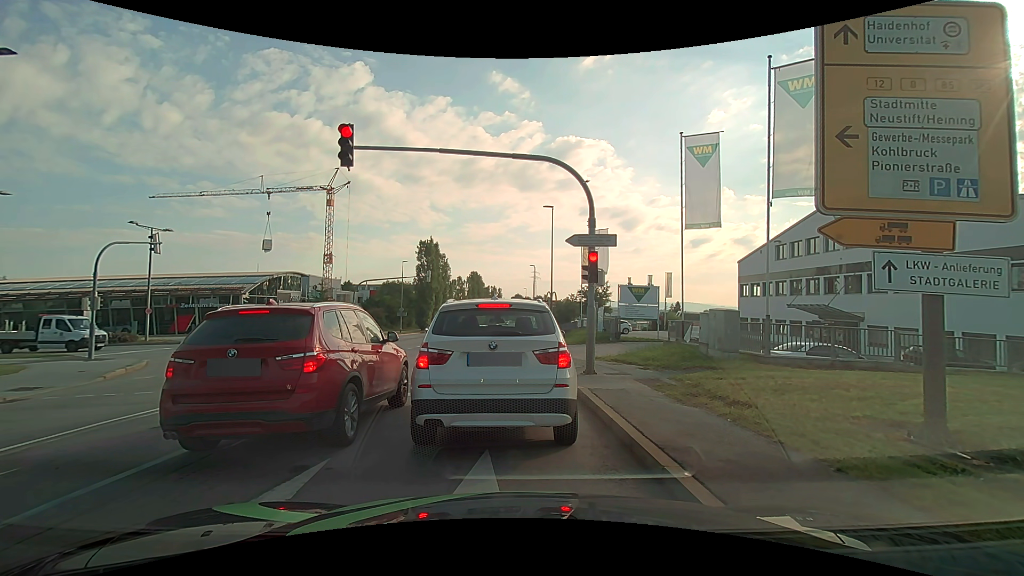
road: secondary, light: Day
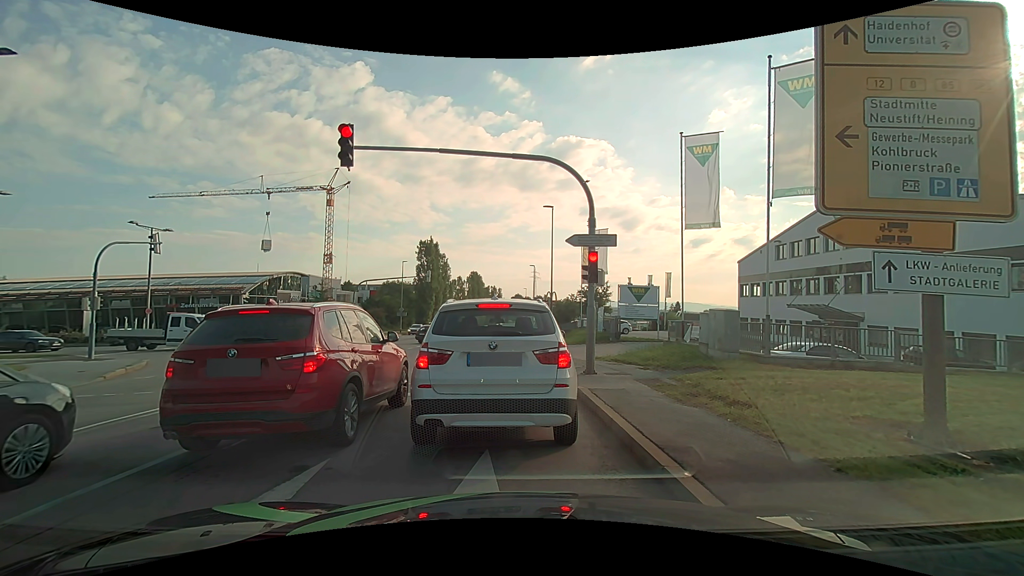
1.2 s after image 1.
(0.0, 0.0) m; 0°
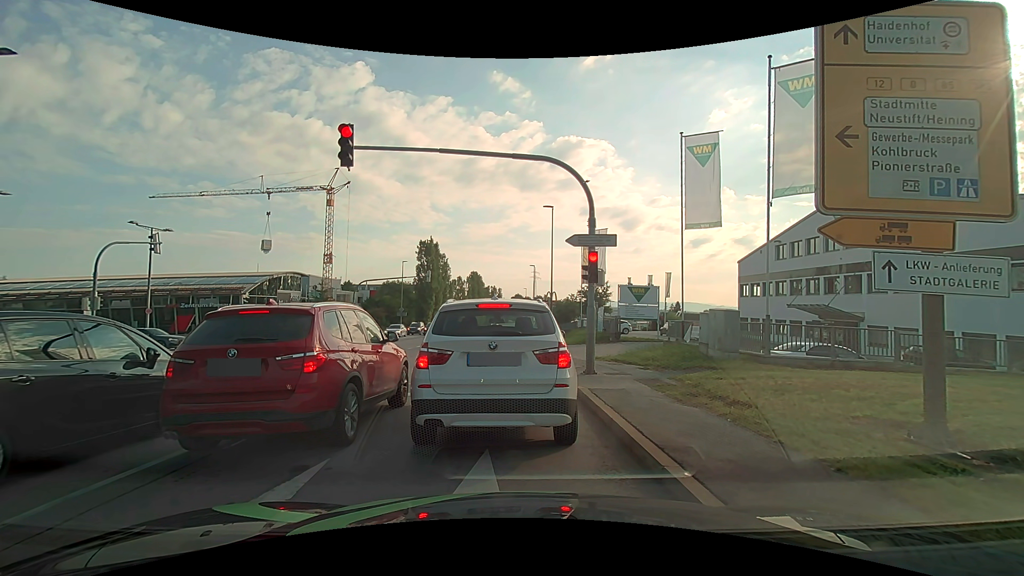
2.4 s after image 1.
(0.0, 0.0) m; 0°
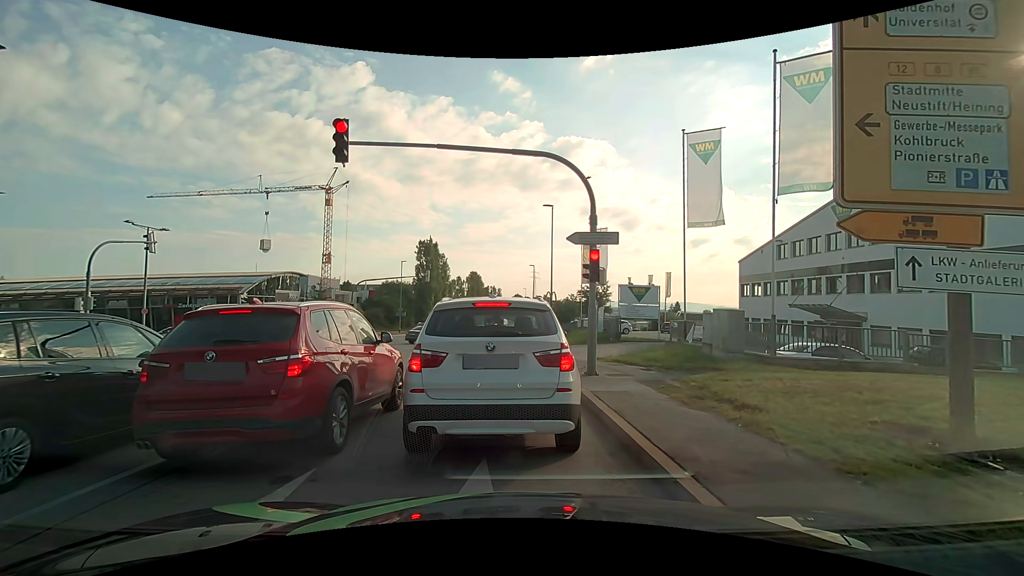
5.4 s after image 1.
(0.0, +0.3) m; 0°
(0, +10) (-1, +20) (-1, +30) (-1, +40) (-2, +50) (-2, +60) (-3, +70) (-3, +80) (-3, +90) (-4, +100) m
